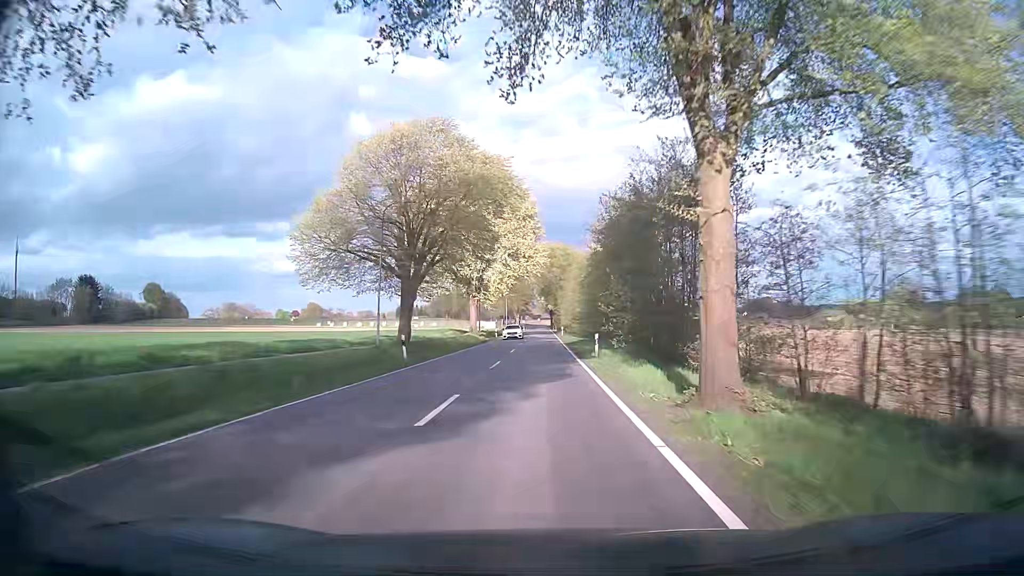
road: tertiary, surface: asphalt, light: Day
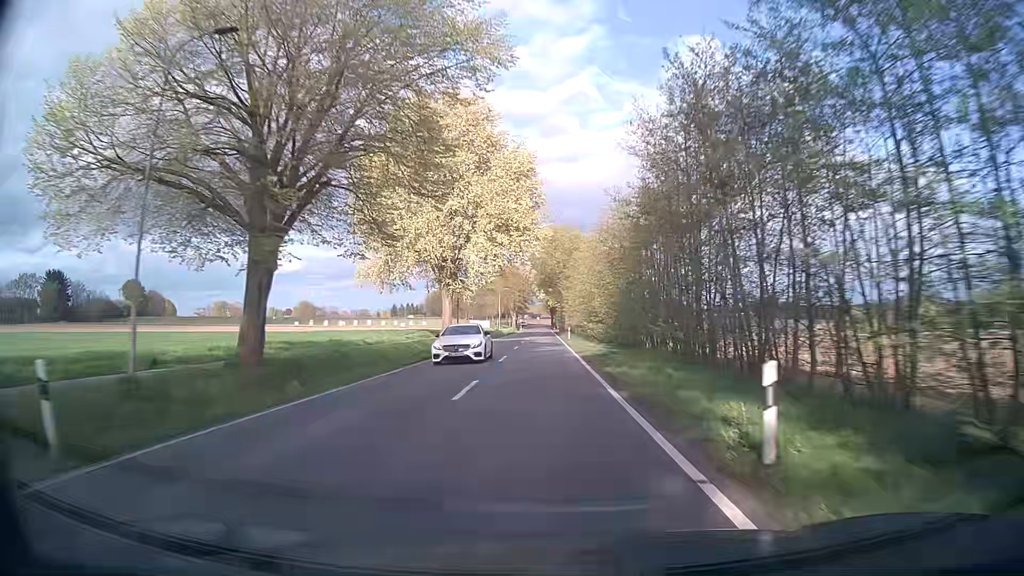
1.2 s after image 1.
(0.0, +21.1) m; 0°
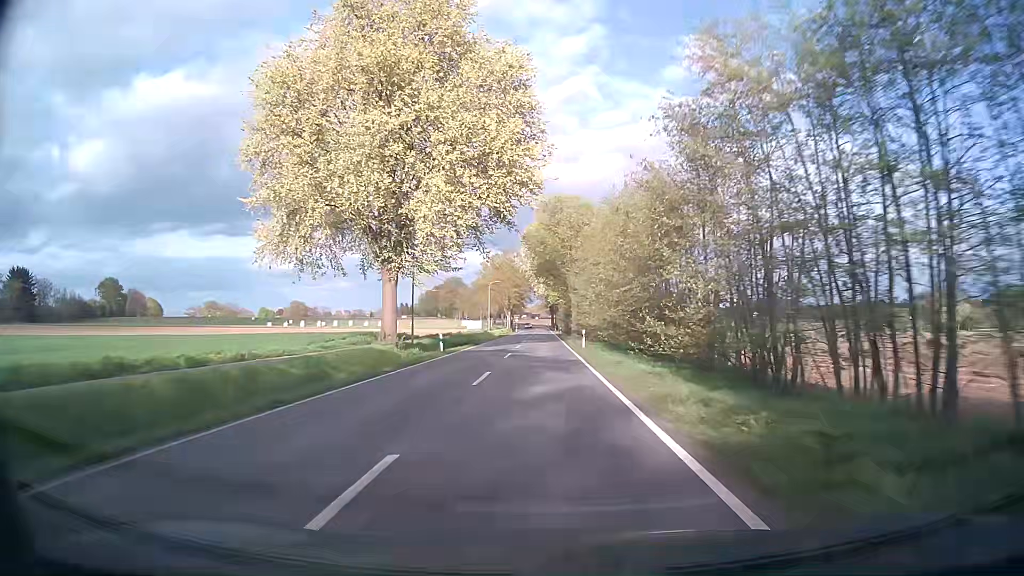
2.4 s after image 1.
(0.0, +21.2) m; 0°
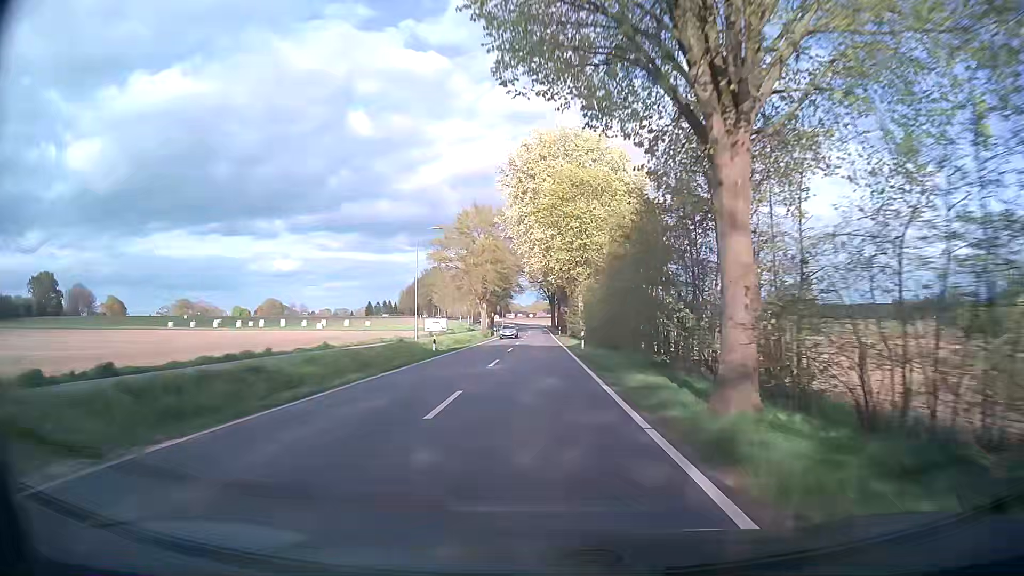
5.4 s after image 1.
(+0.1, +53.4) m; 0°
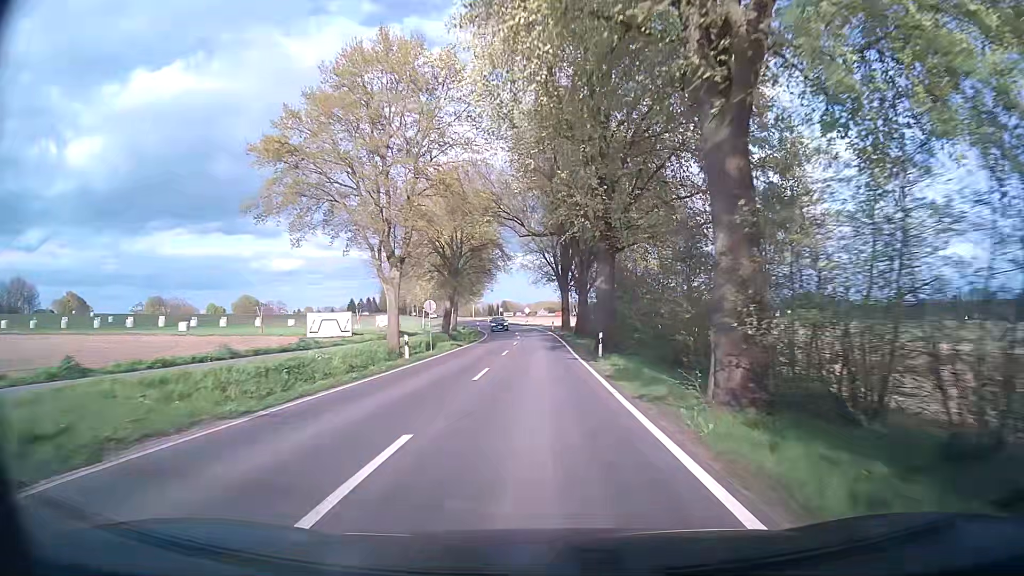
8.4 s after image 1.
(-0.2, +53.8) m; 0°
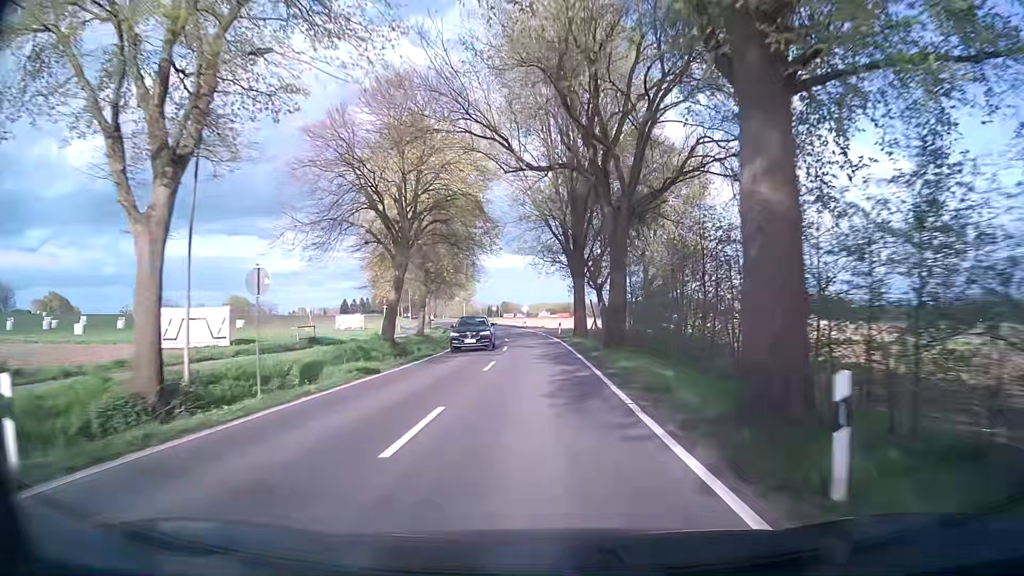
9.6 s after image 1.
(-0.2, +21.5) m; -1°
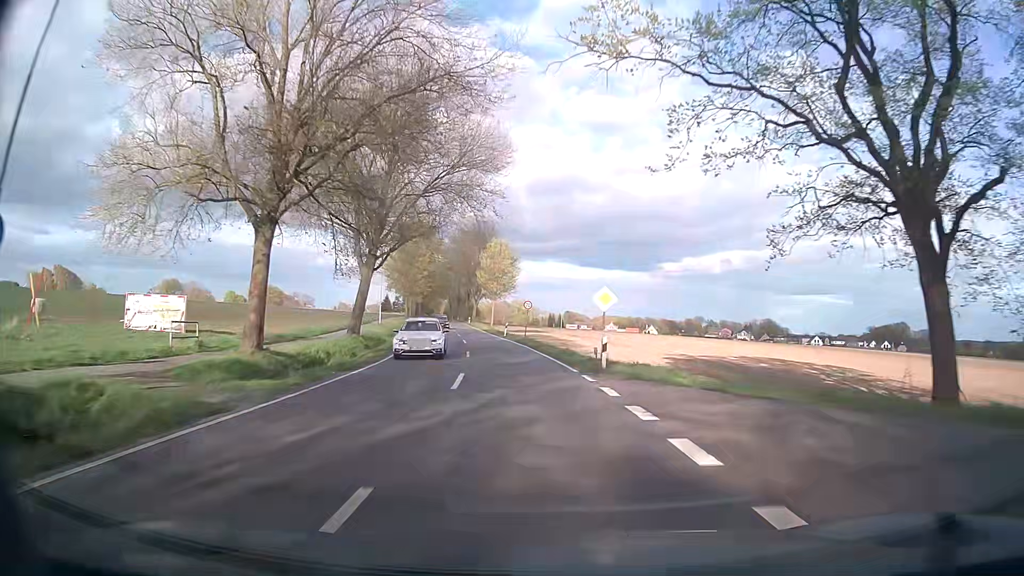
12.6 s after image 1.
(-1.5, +53.5) m; -5°
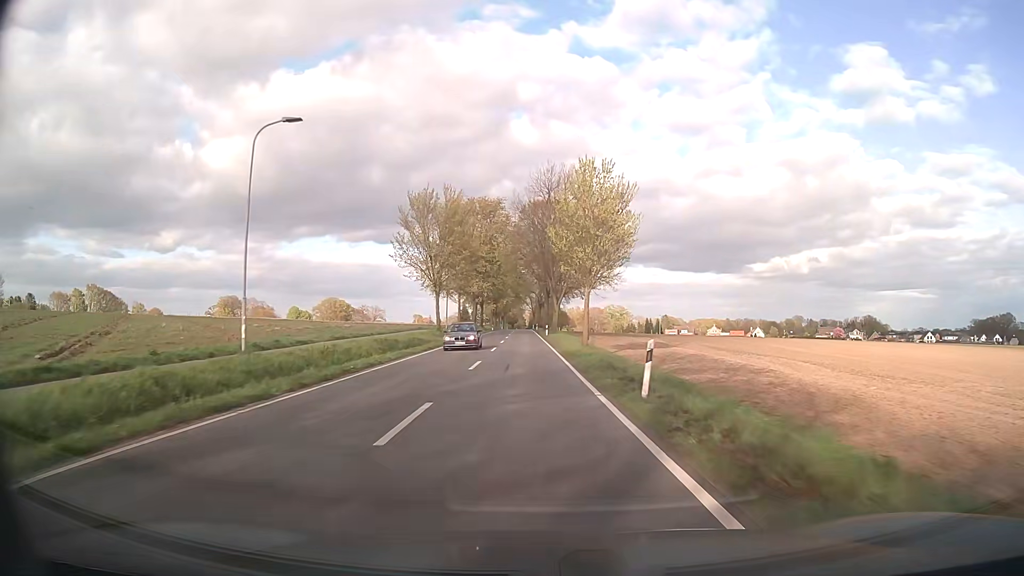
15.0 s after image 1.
(-3.0, +42.4) m; -7°
(0, +10) (0, +20) (-1, +30) (-1, +40) (-1, +50) (-2, +60) (-2, +70) (-2, +80) (-3, +90) (-3, +100) m
